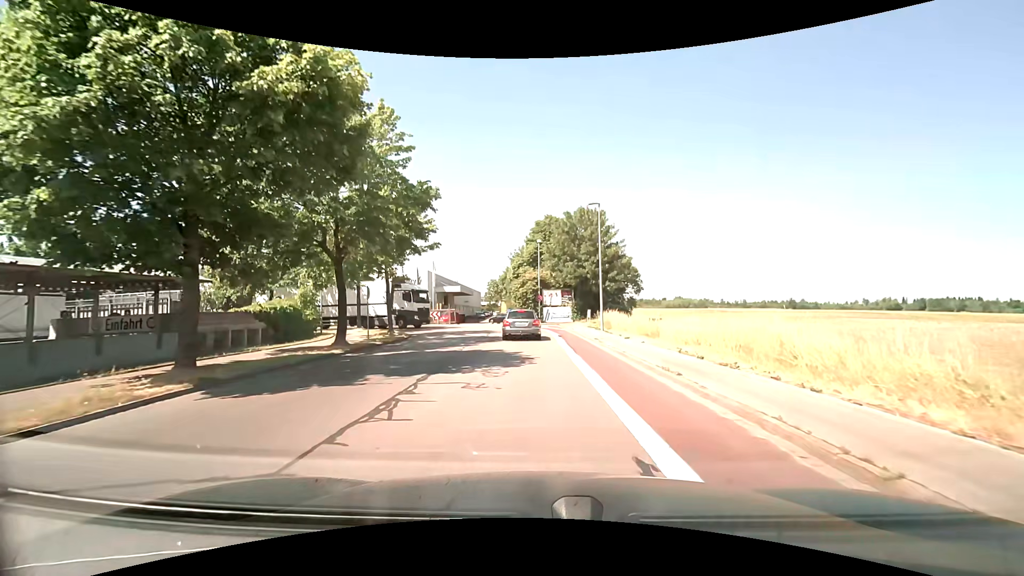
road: tertiary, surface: asphalt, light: Day
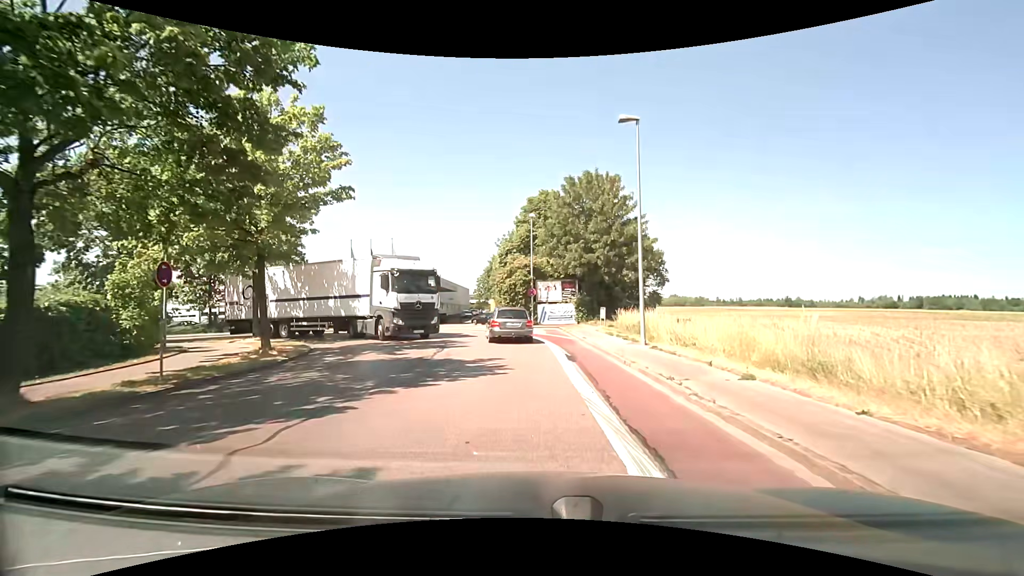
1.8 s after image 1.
(+0.1, +13.0) m; +1°
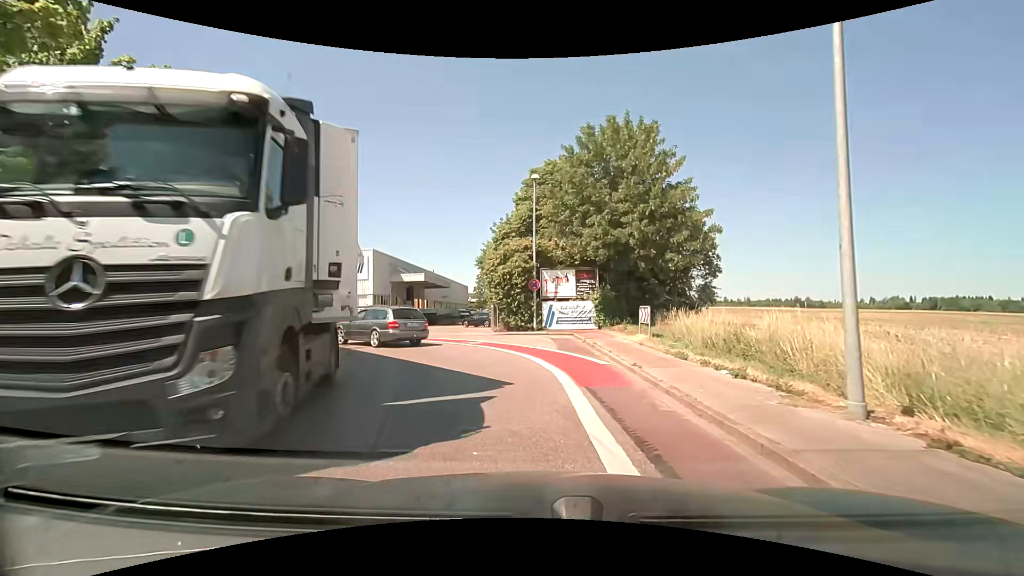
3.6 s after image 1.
(0.0, +10.7) m; 0°
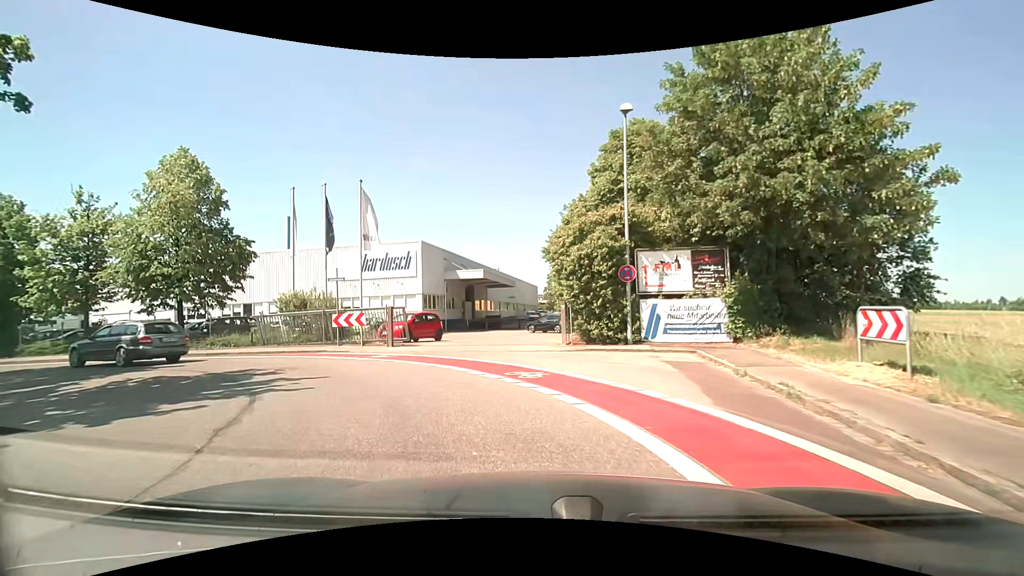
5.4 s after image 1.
(-0.5, +9.1) m; -8°
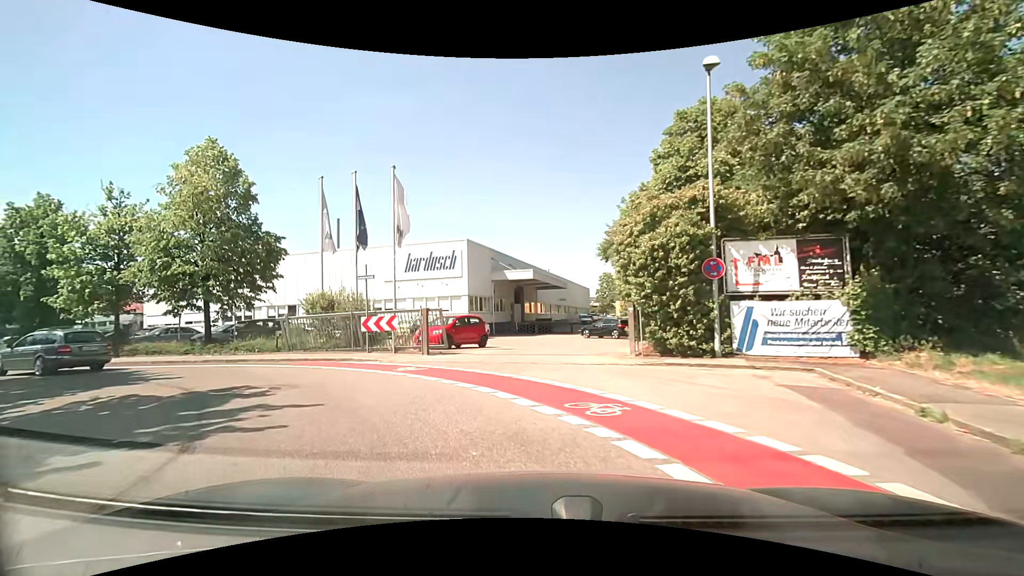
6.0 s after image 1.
(-0.2, +3.1) m; -5°
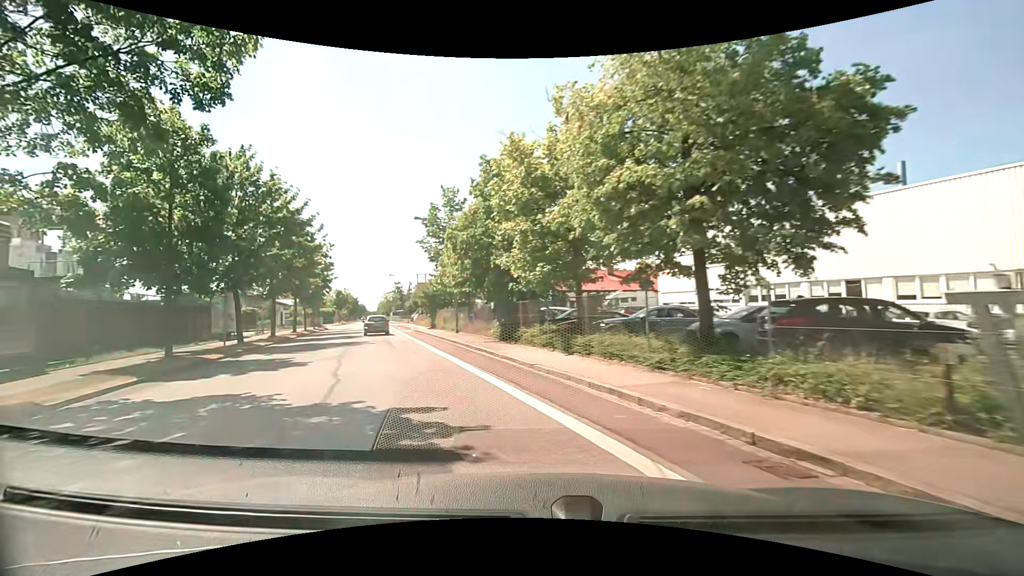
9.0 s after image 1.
(-7.2, +13.9) m; -55°
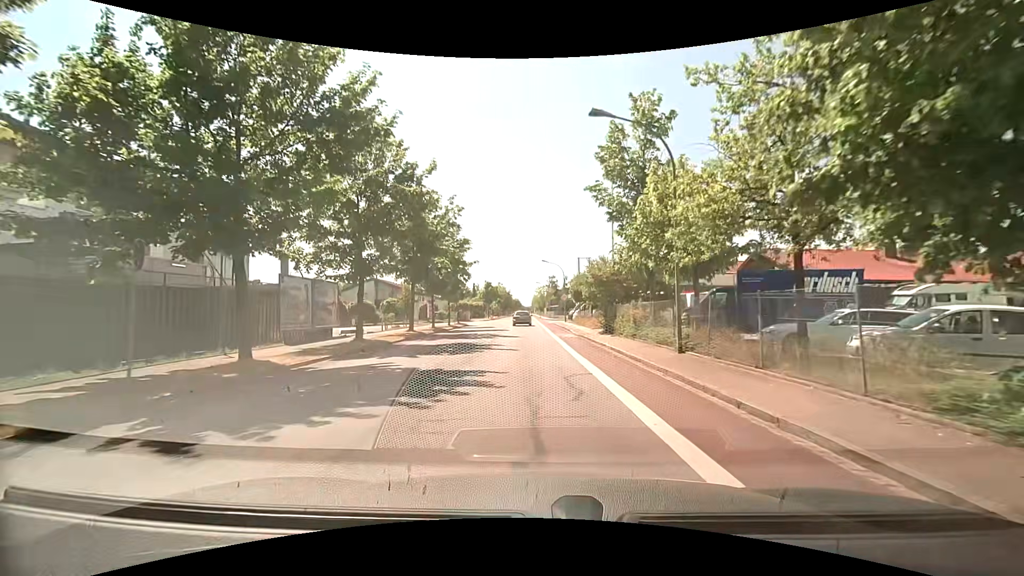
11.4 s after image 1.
(-4.5, +16.1) m; -19°
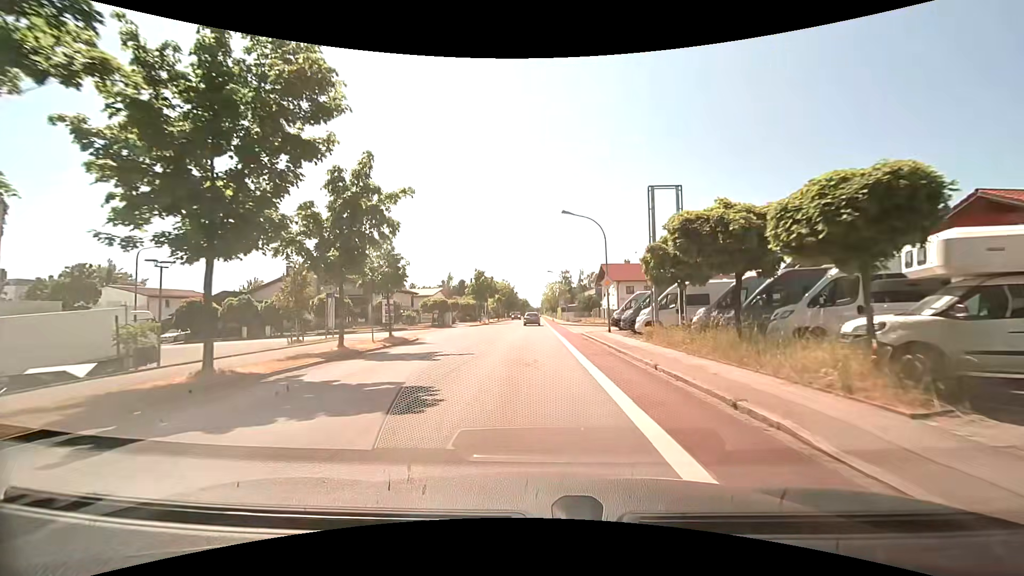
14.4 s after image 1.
(-0.6, +29.3) m; -2°
(0, +10) (0, +20) (0, +30) (0, +40) (0, +50) (0, +60) (+1, +70) (+1, +80) (+1, +90) (+1, +100) m
